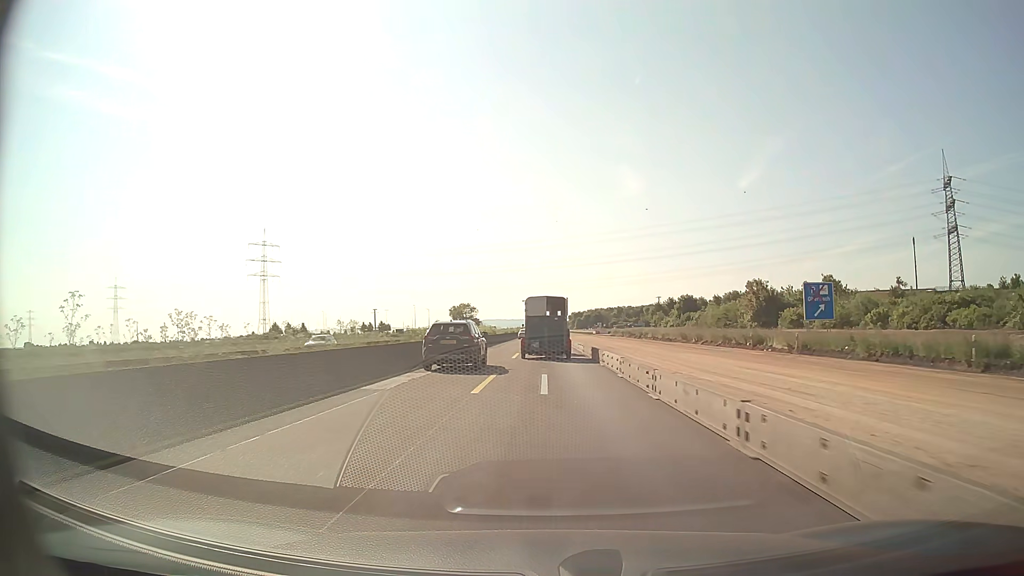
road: motorway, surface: asphalt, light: Day
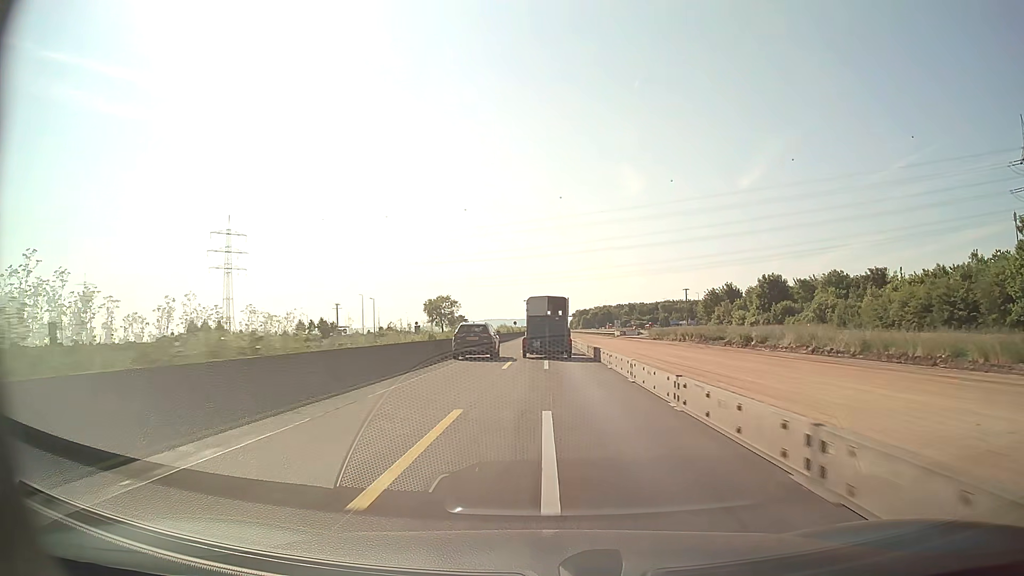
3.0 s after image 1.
(0.0, +61.8) m; 0°
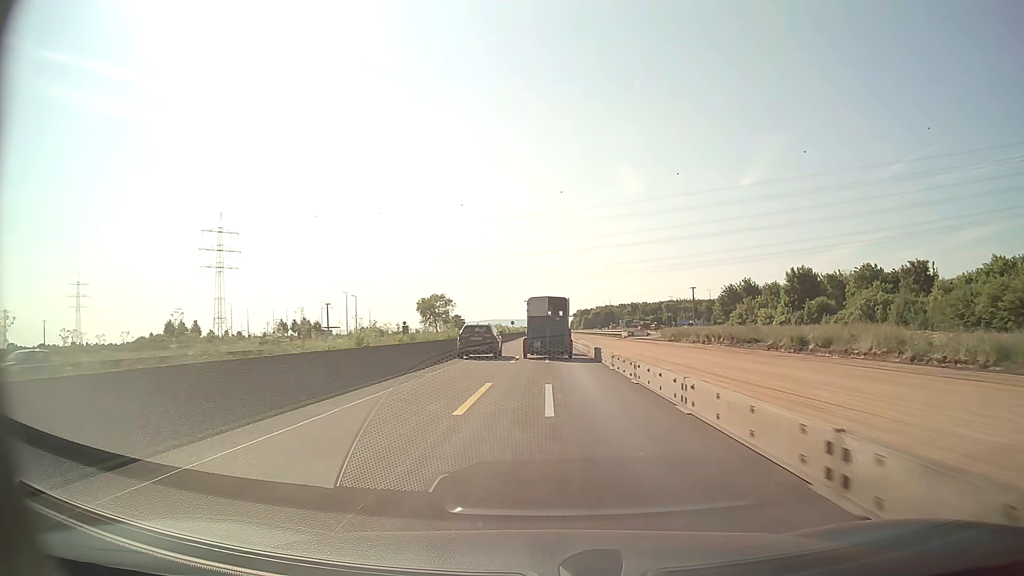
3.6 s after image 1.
(0.0, +12.4) m; 0°
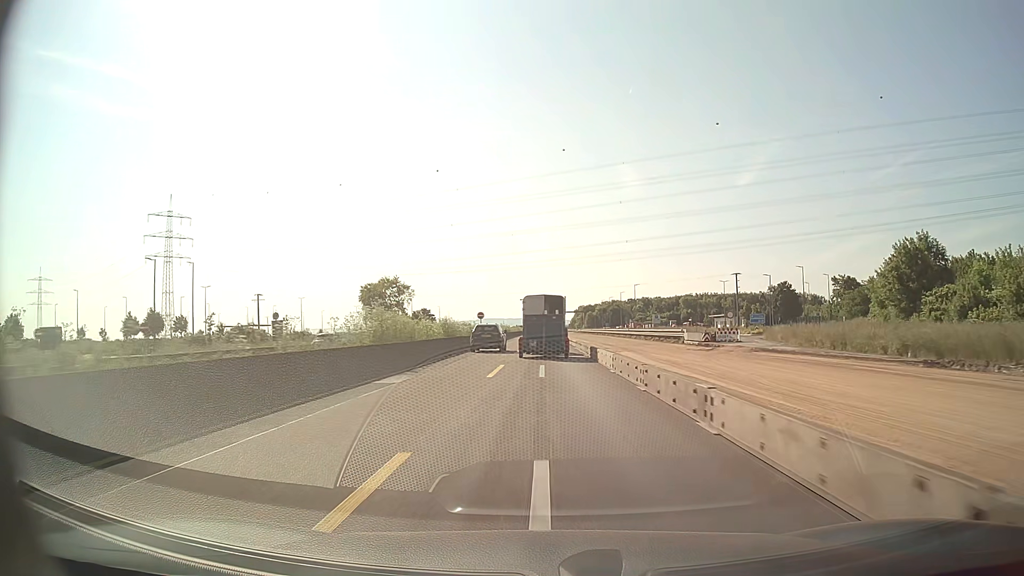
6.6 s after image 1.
(+0.2, +62.1) m; 0°
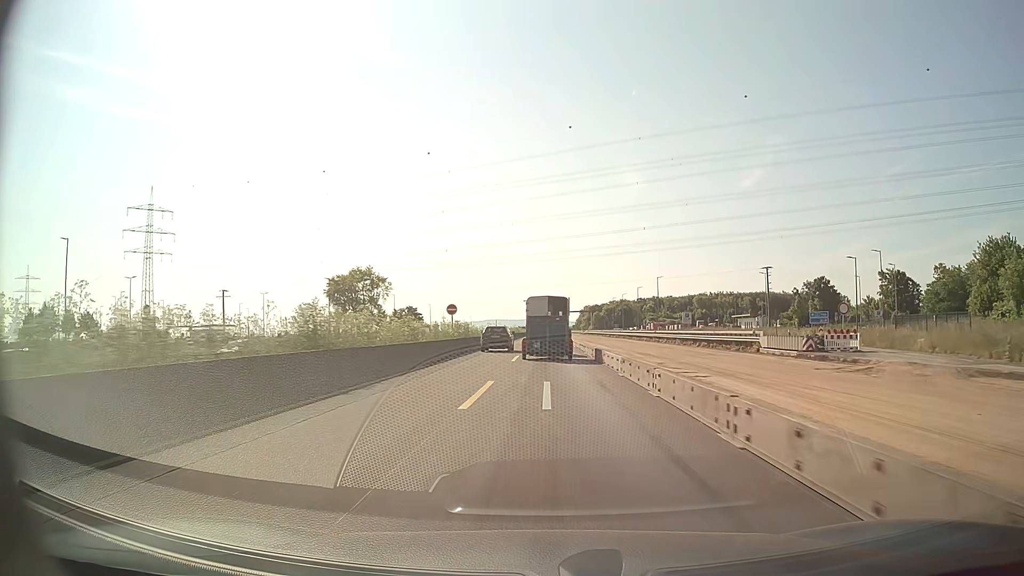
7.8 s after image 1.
(-0.1, +24.8) m; 0°
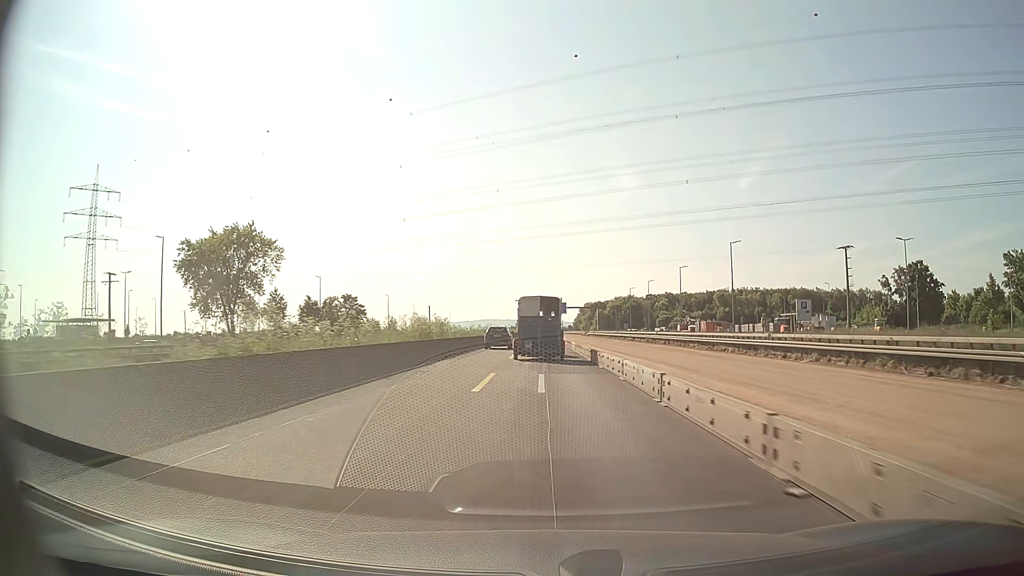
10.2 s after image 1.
(+0.1, +49.4) m; 0°
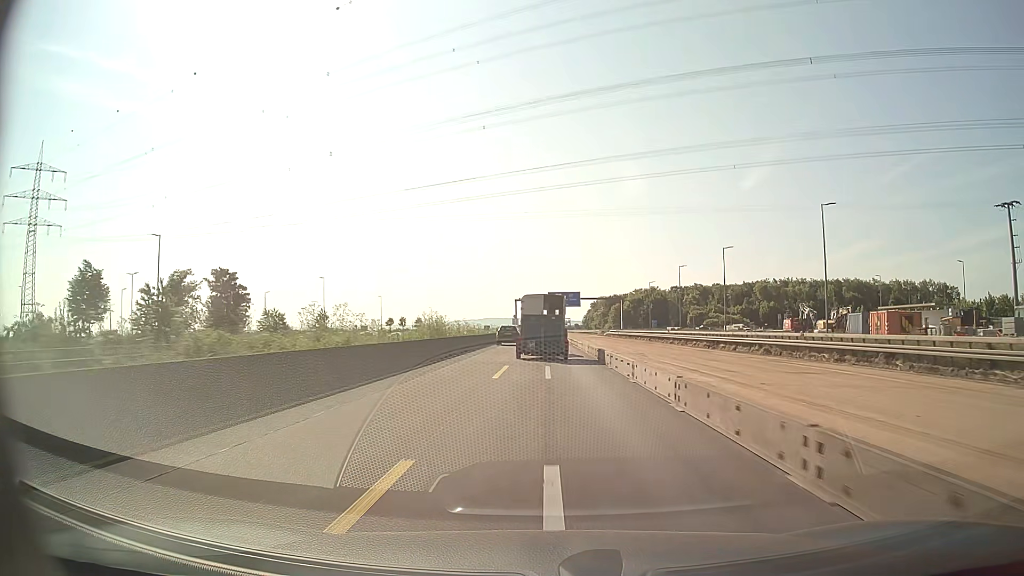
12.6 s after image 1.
(-0.1, +49.0) m; 0°
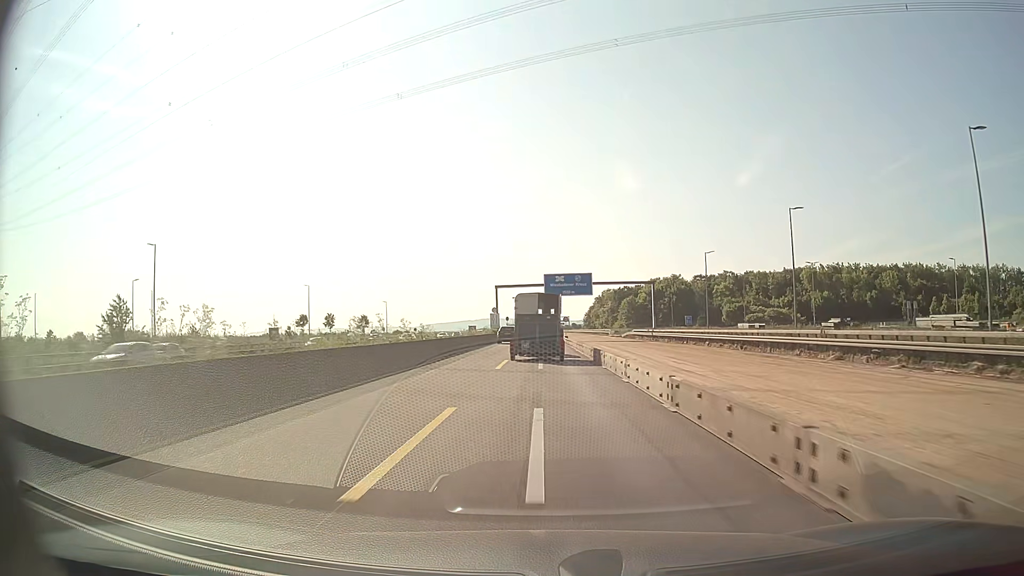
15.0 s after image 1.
(+0.3, +48.1) m; 0°
(0, +10) (0, +20) (0, +30) (0, +40) (0, +50) (0, +60) (0, +70) (0, +80) (0, +90) (0, +100) m
